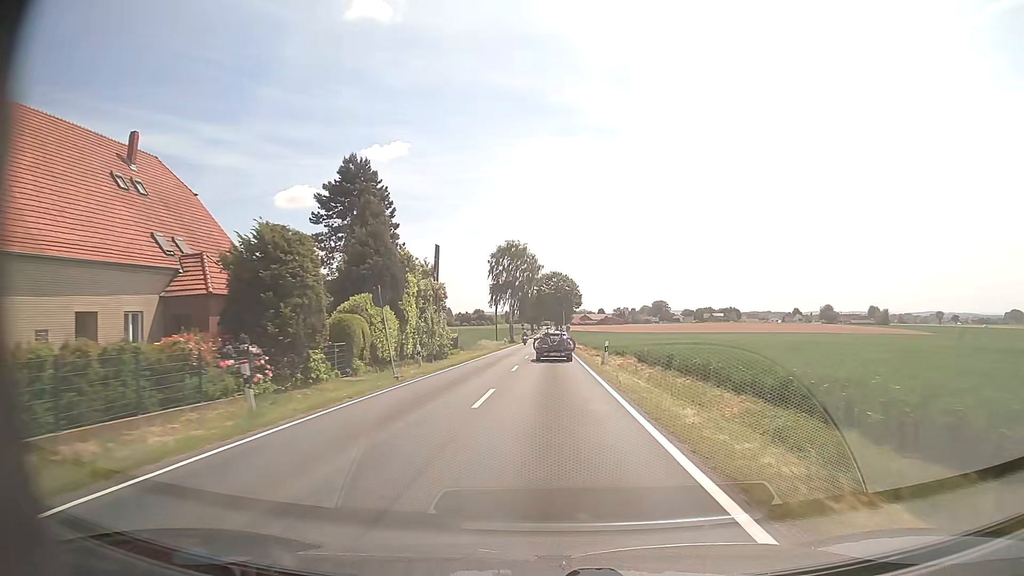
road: tertiary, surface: asphalt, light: Day
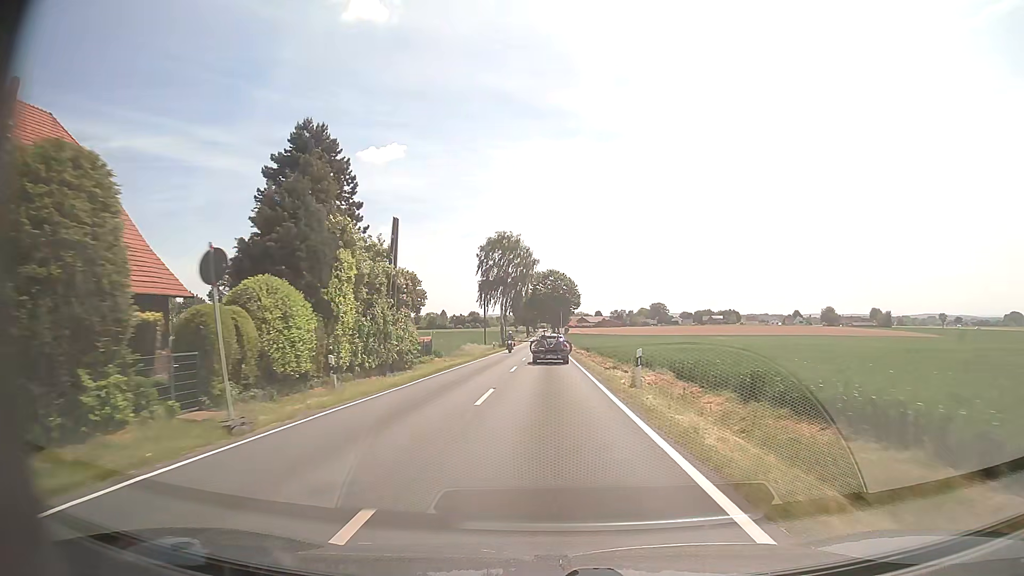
(0.0, +11.0) m; 0°
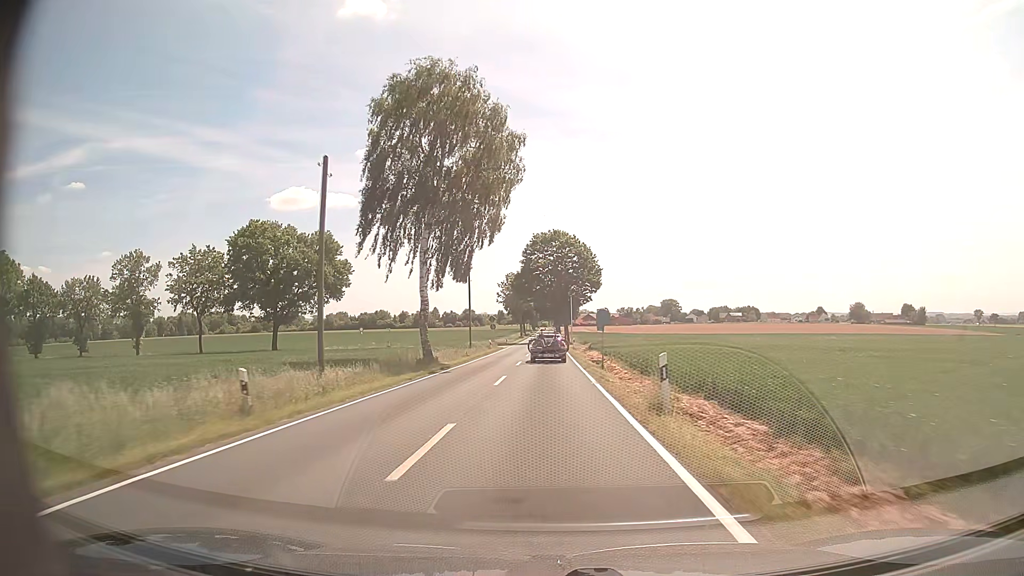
(+0.1, +55.2) m; 0°
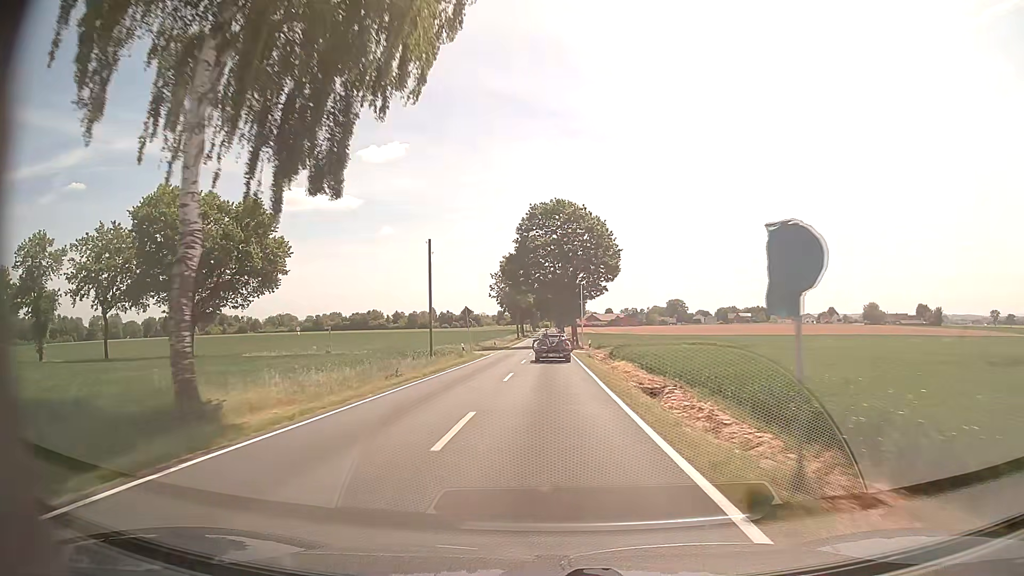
(-0.1, +22.3) m; 0°
